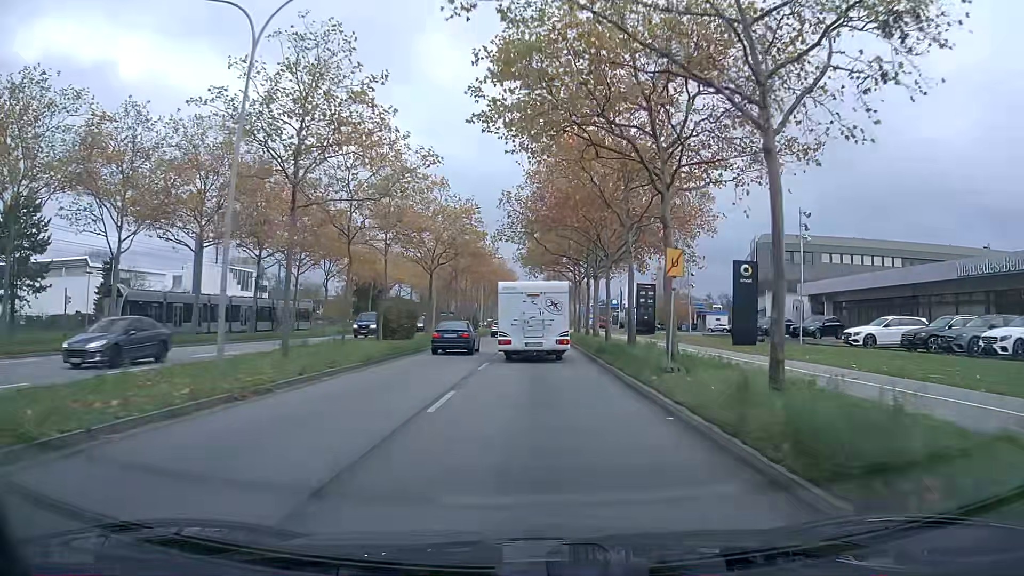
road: primary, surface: asphalt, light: Day
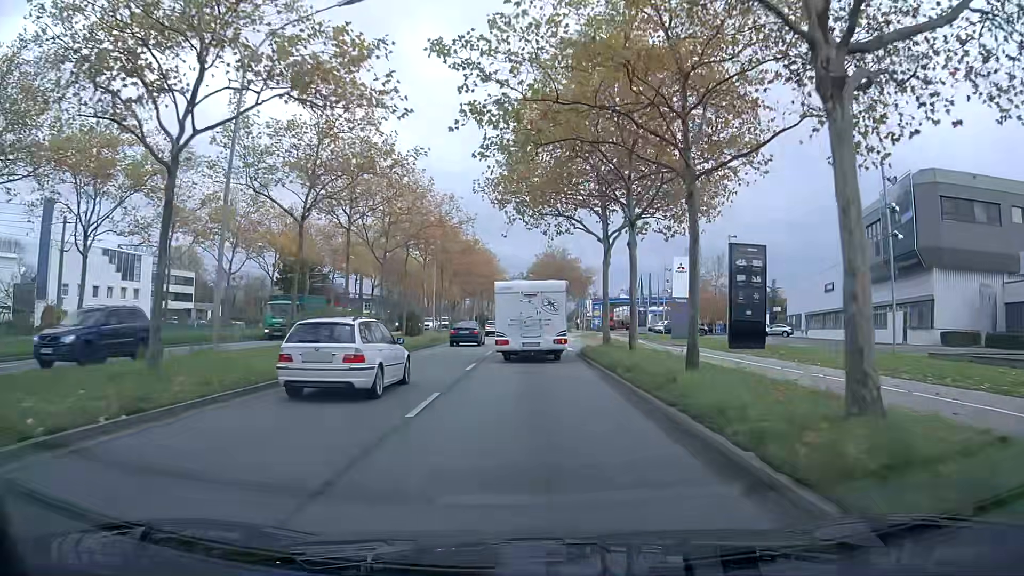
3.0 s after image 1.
(+0.3, +35.0) m; +1°
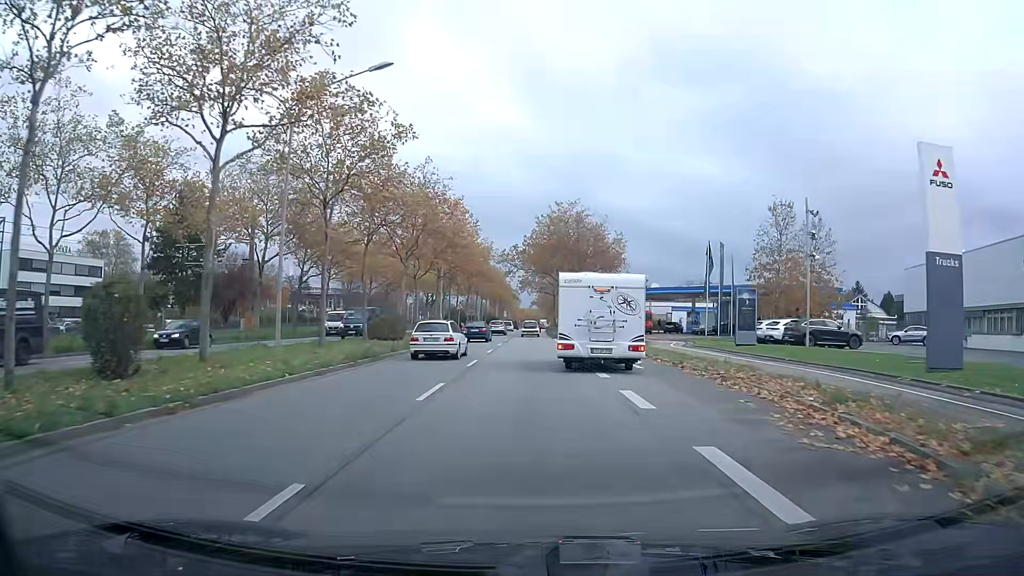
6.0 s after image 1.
(0.0, +34.7) m; 0°
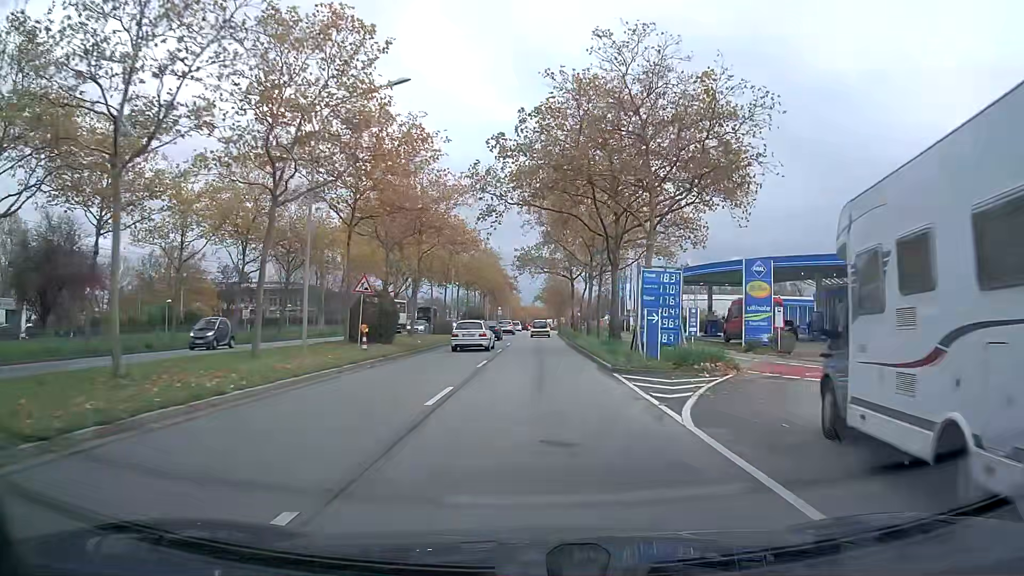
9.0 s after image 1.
(-0.1, +37.5) m; 0°
(0, +10) (0, +20) (0, +30) (0, +40) (0, +50) (+1, +60) (+1, +70) (+1, +80) (+1, +90) (+2, +100) m
